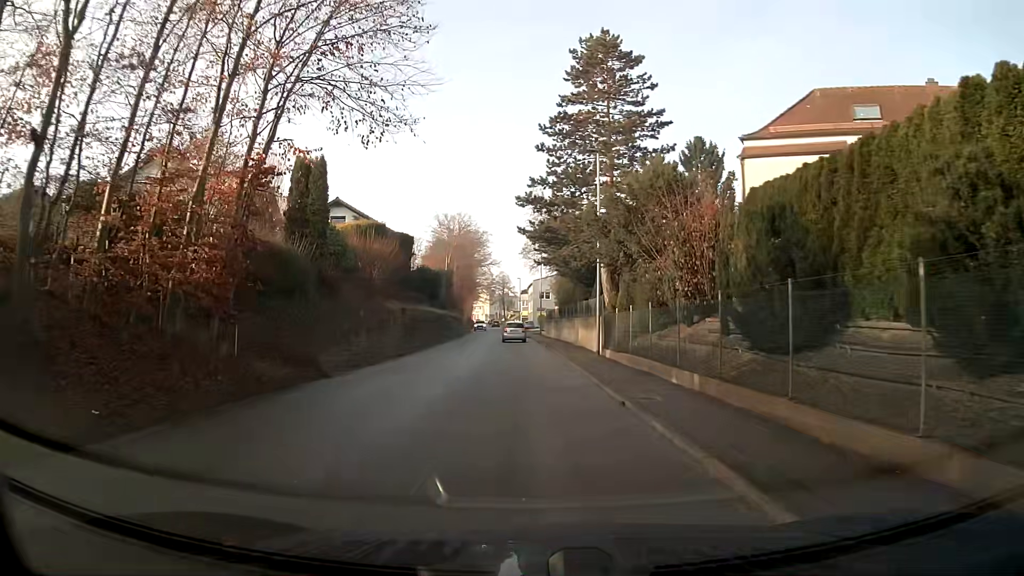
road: tertiary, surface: asphalt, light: Day
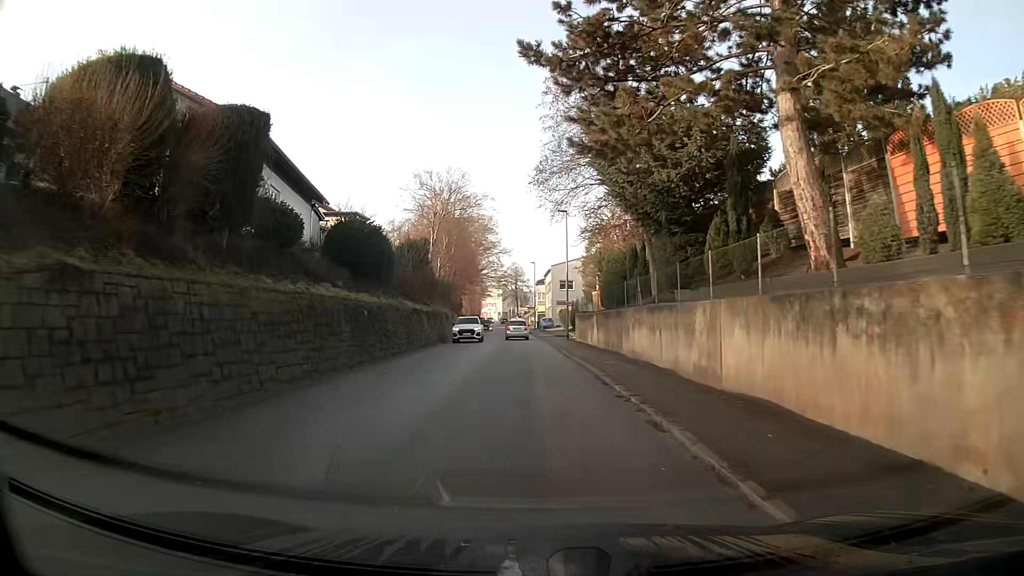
(-0.4, +24.9) m; -2°
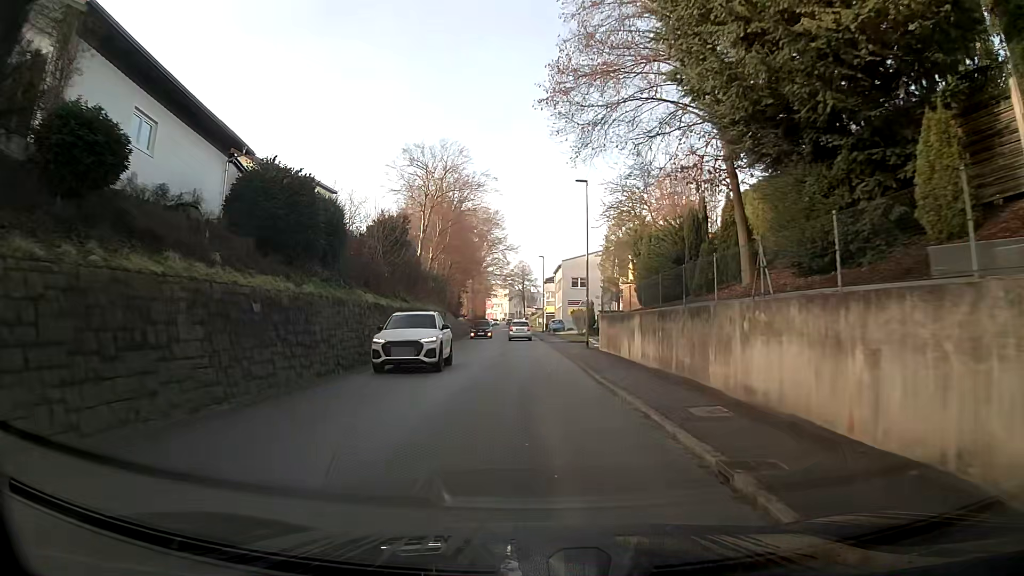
(0.0, +10.0) m; 0°
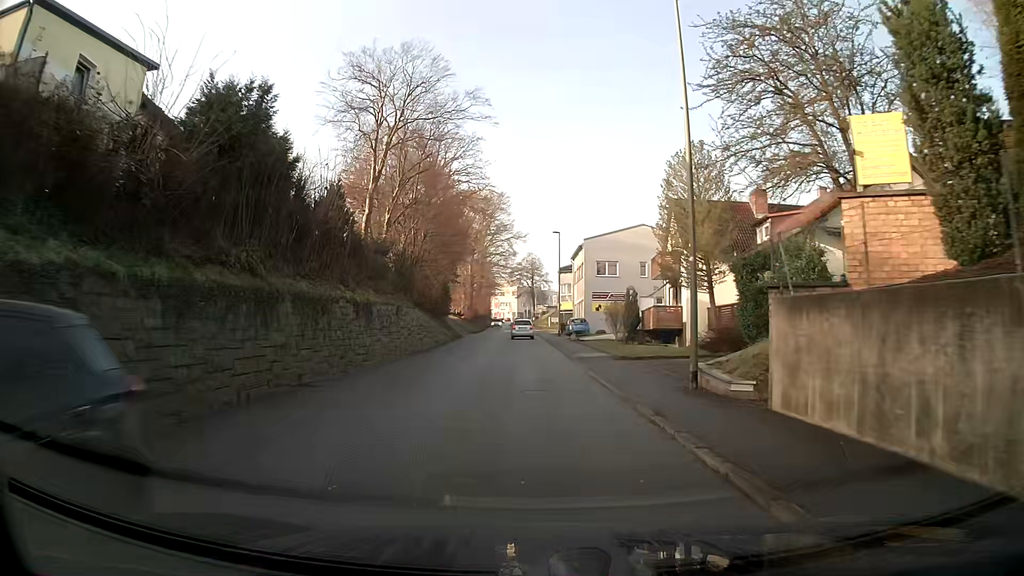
(-0.1, +19.9) m; -1°
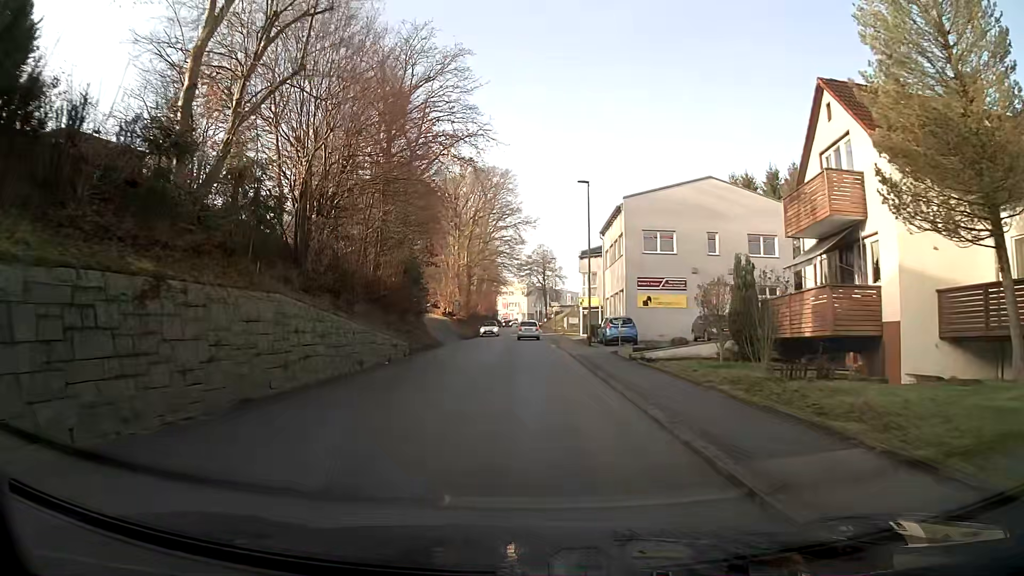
(-0.2, +20.0) m; -1°
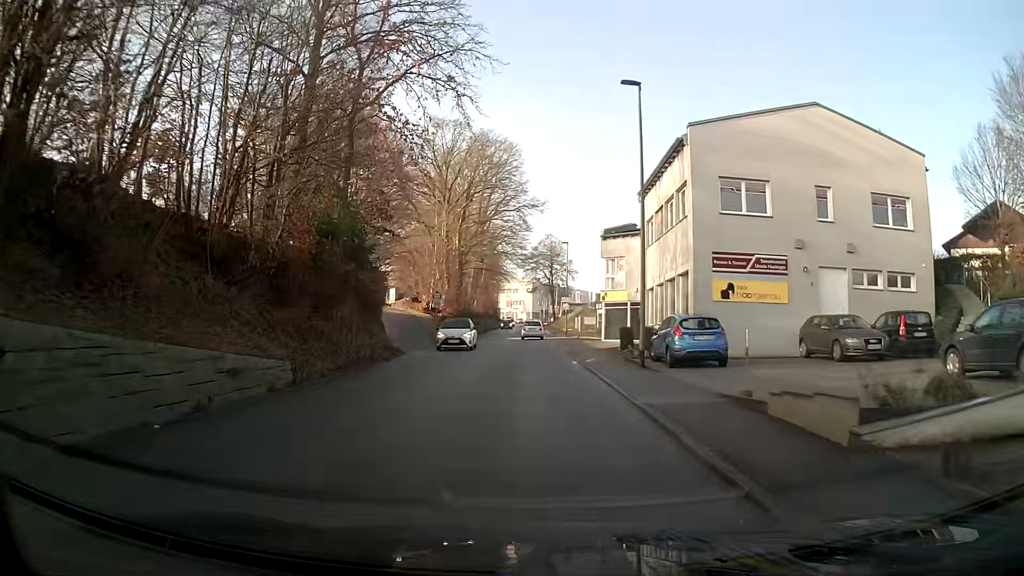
(0.0, +14.9) m; 0°
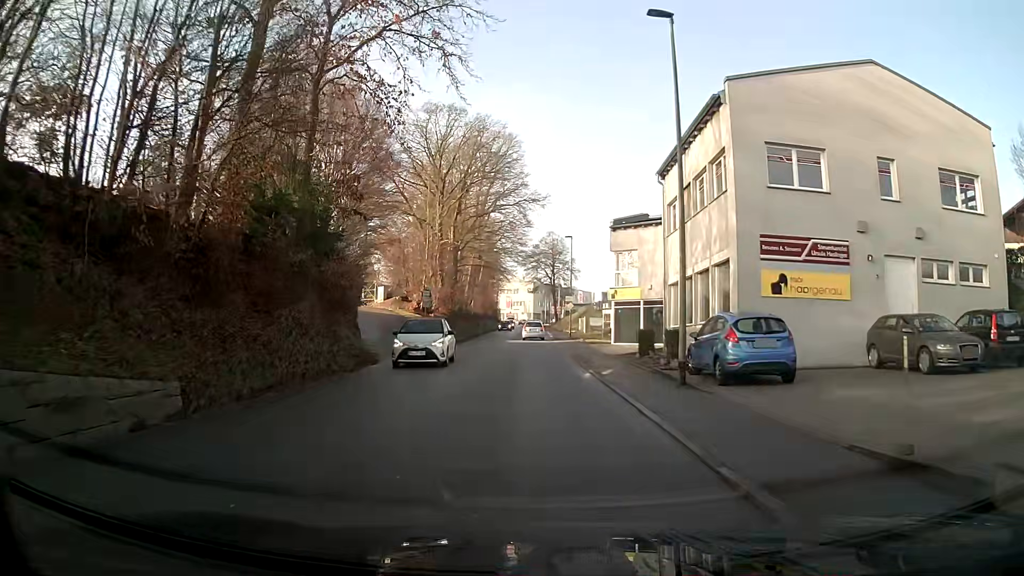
(0.0, +5.0) m; 0°
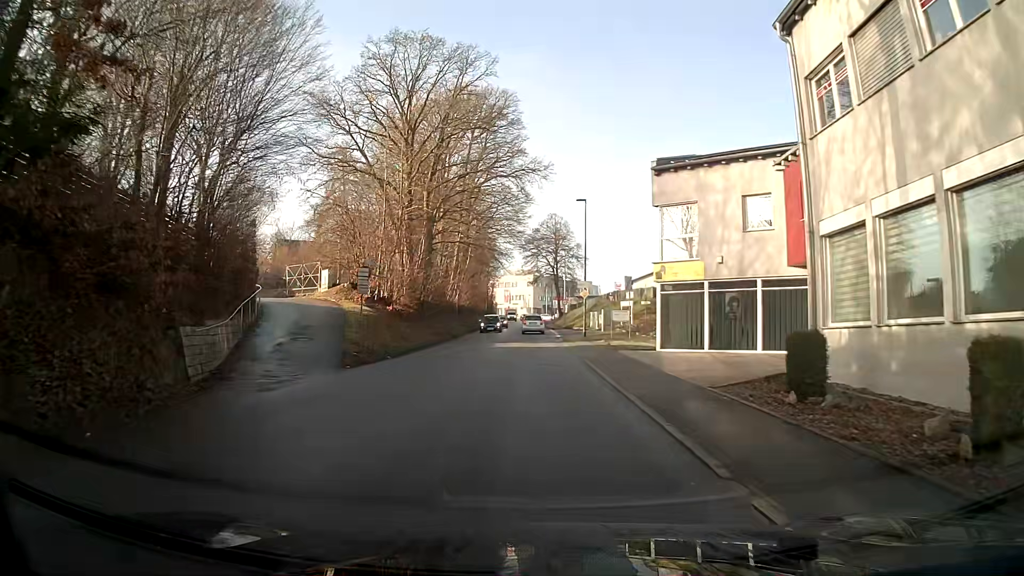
(0.0, +14.8) m; 0°
(0, +10) (0, +20) (0, +30) (0, +40) (0, +50) (0, +60) (0, +70) (-1, +80) (-1, +90) (-1, +100) m
